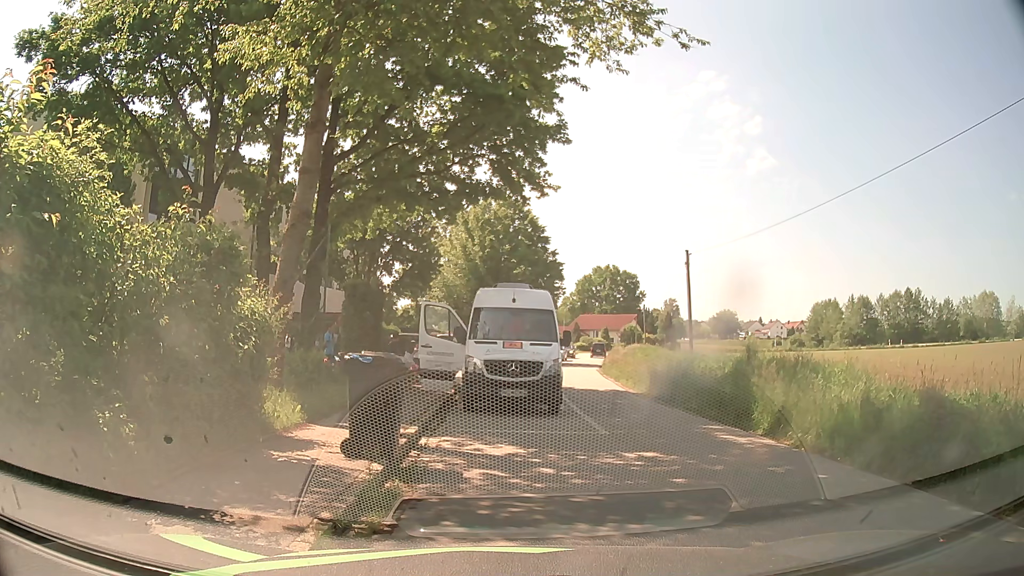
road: residential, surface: asphalt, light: Day
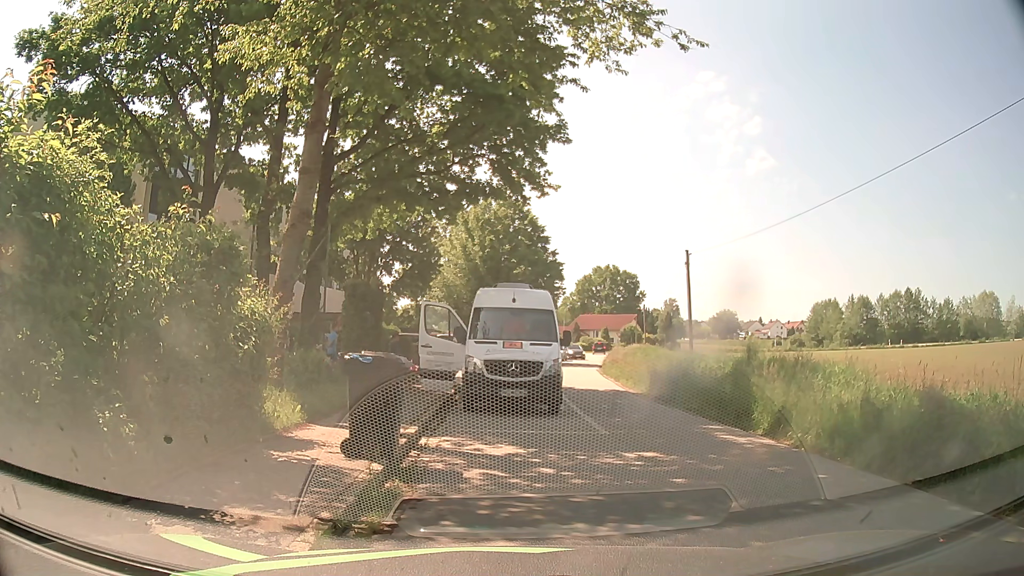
(0.0, 0.0) m; 0°
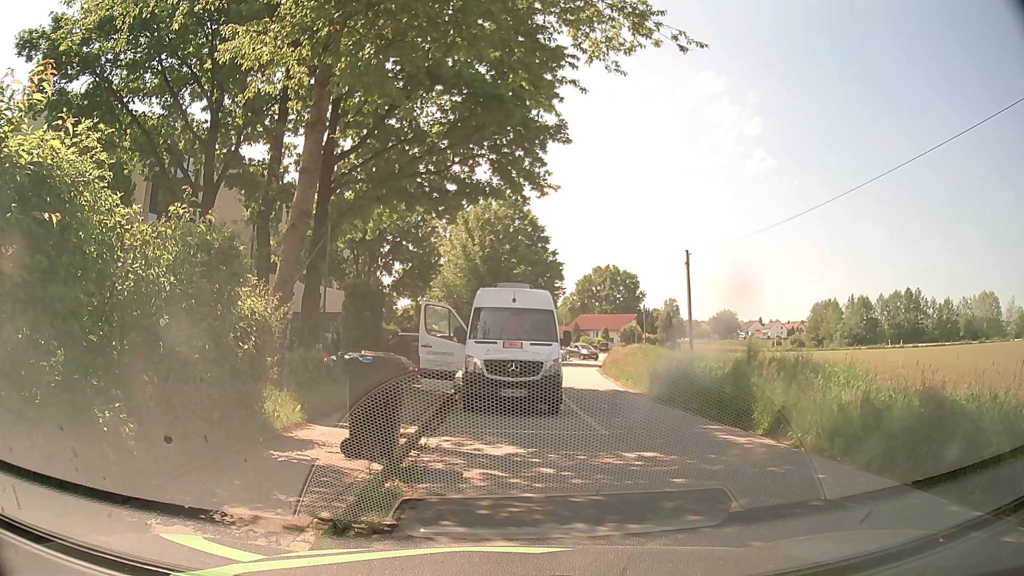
(0.0, 0.0) m; 0°
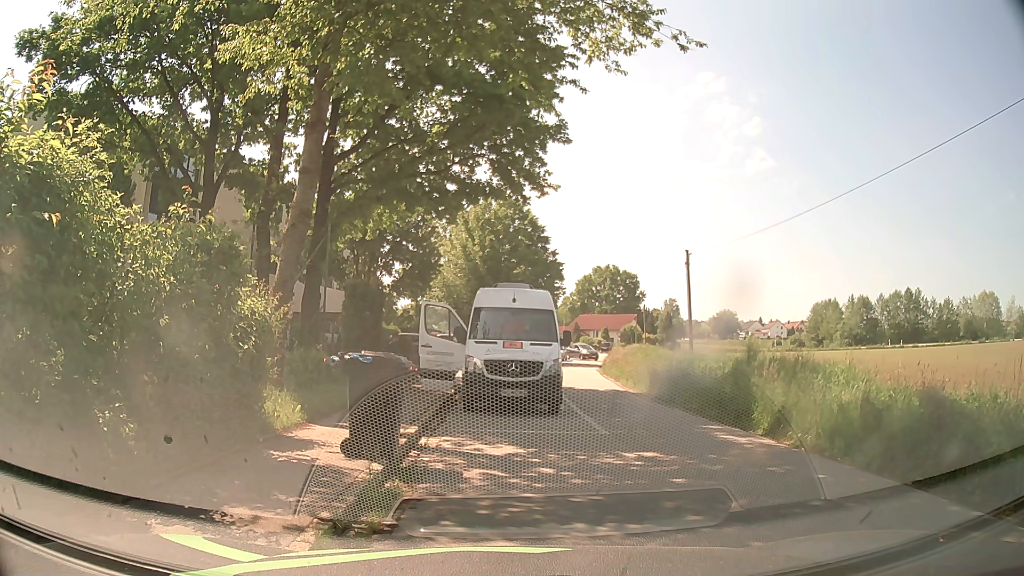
(0.0, 0.0) m; 0°
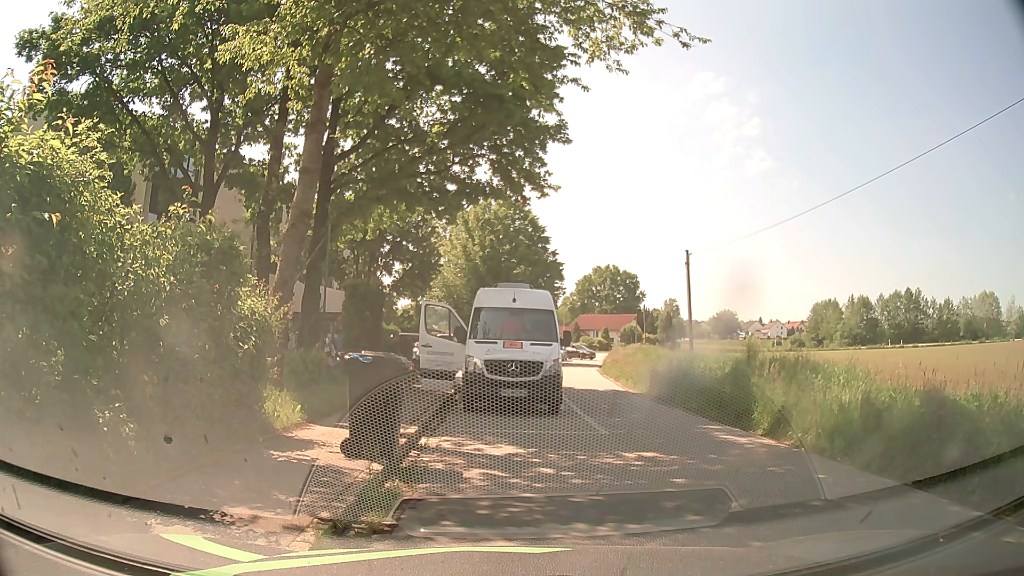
(0.0, 0.0) m; 0°
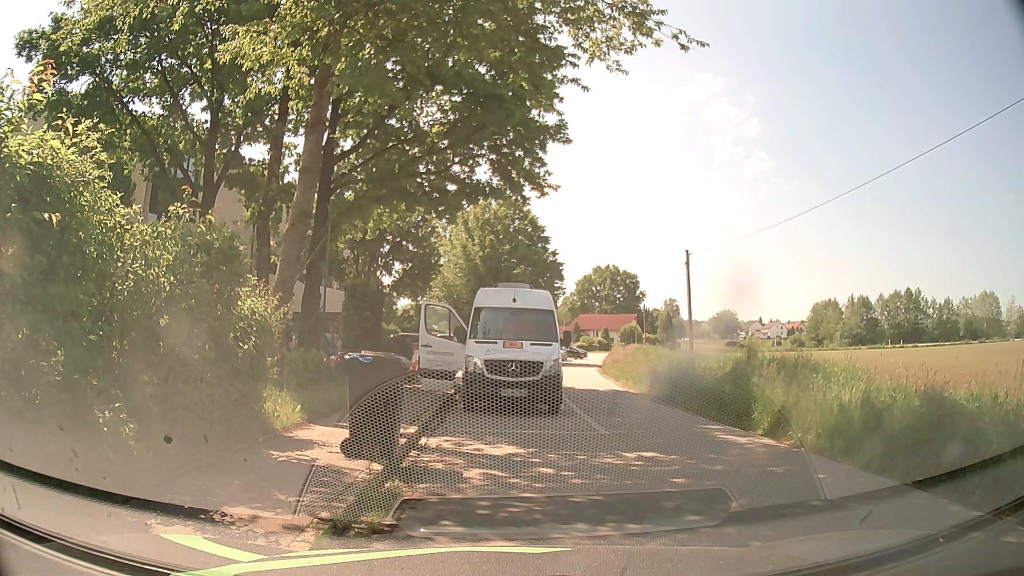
(0.0, 0.0) m; 0°
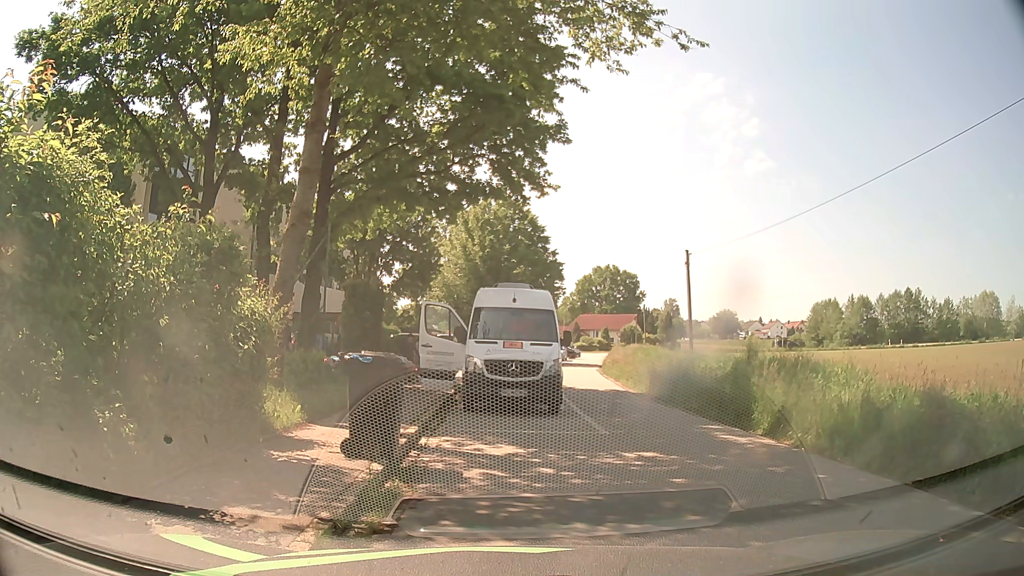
(0.0, 0.0) m; 0°
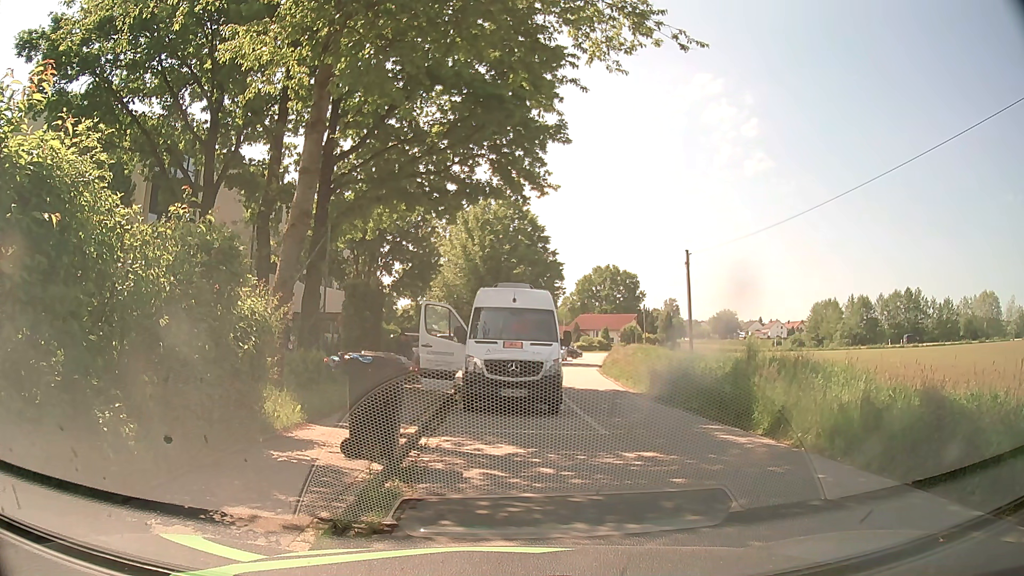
(0.0, 0.0) m; 0°
